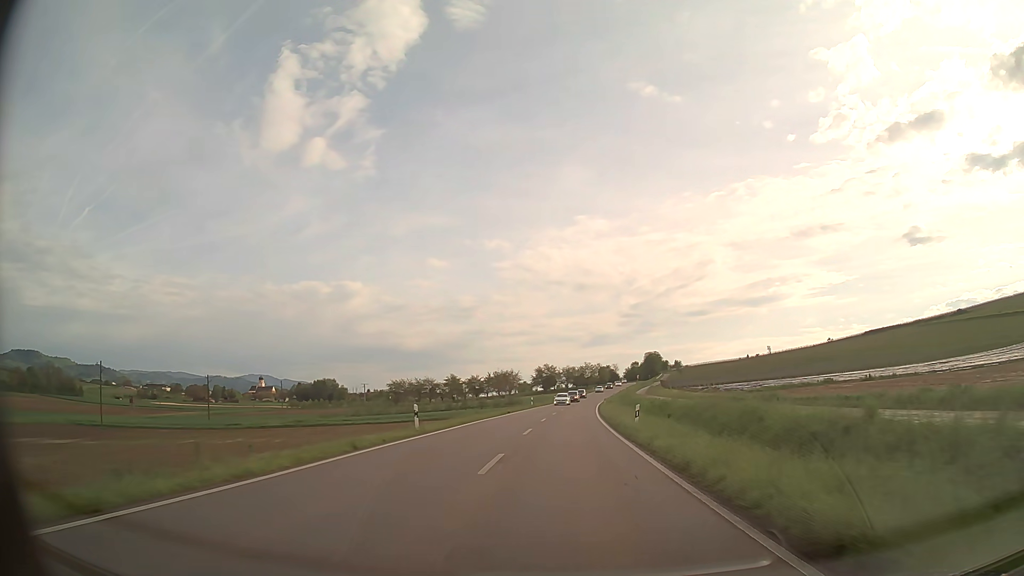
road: primary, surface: asphalt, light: Day
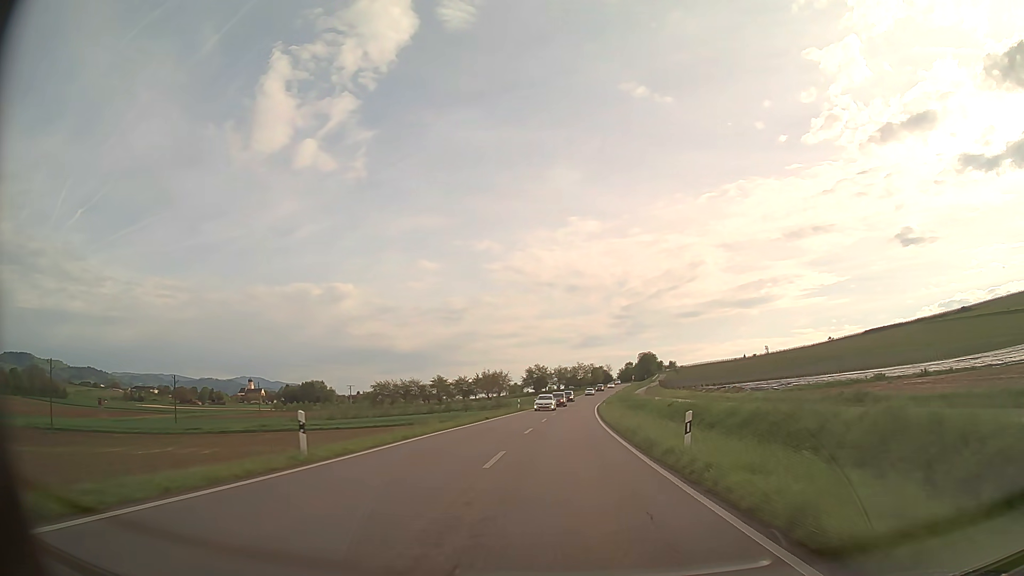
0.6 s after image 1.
(+0.1, +10.7) m; +1°
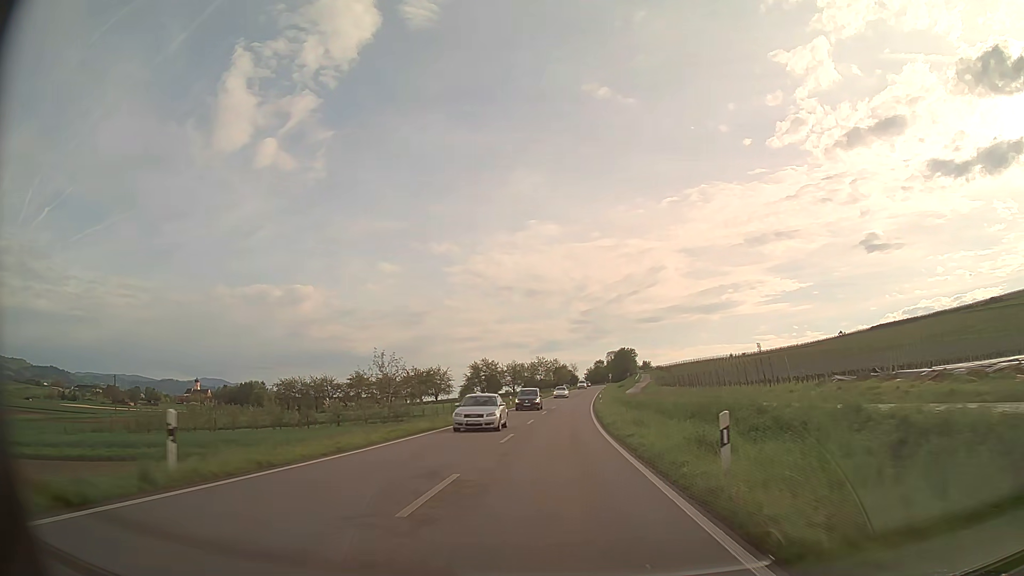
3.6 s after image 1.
(+1.6, +53.7) m; +3°
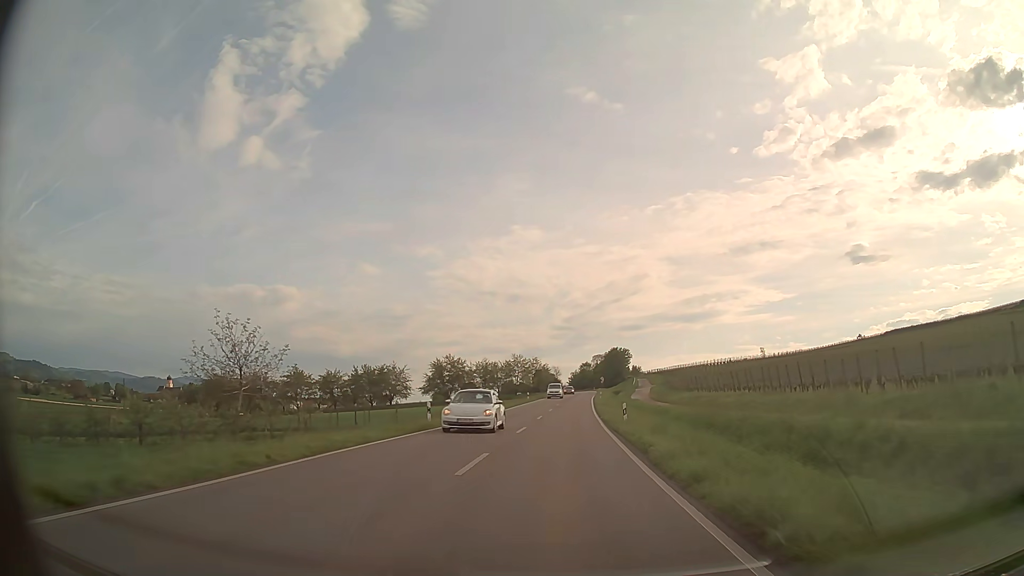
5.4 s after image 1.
(+0.4, +32.1) m; +2°
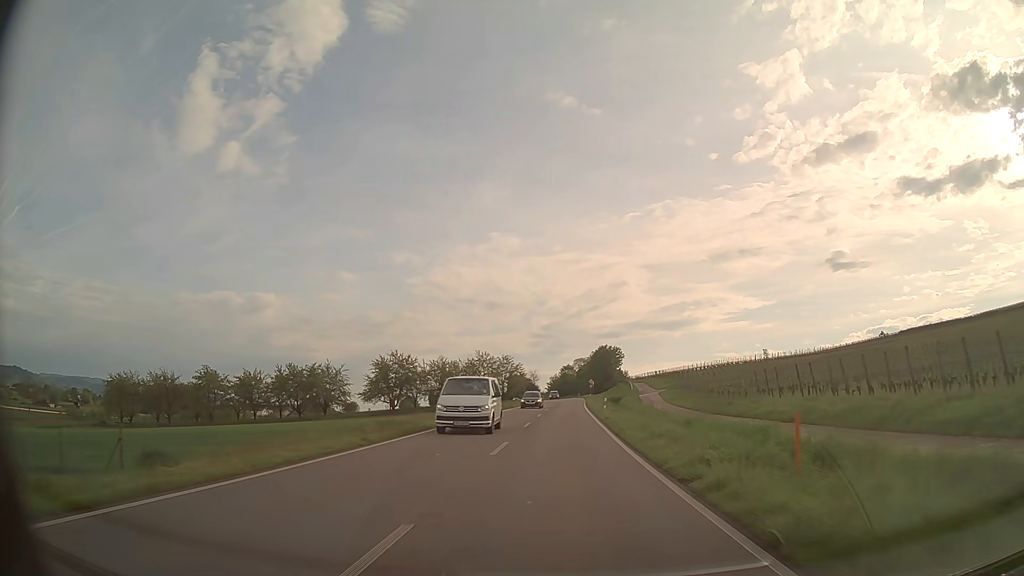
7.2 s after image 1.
(+0.5, +32.0) m; +2°
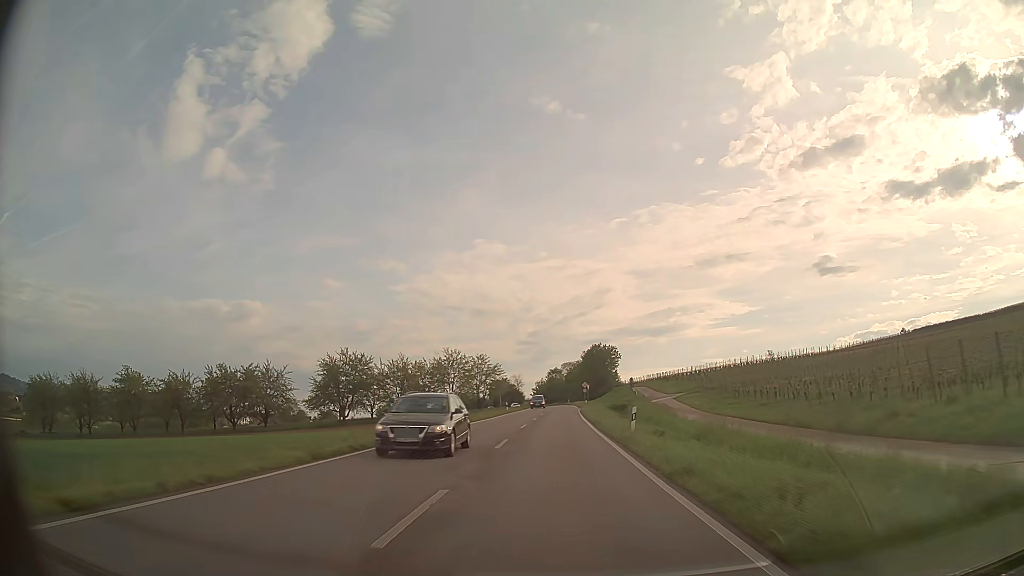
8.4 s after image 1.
(+0.2, +21.2) m; +1°
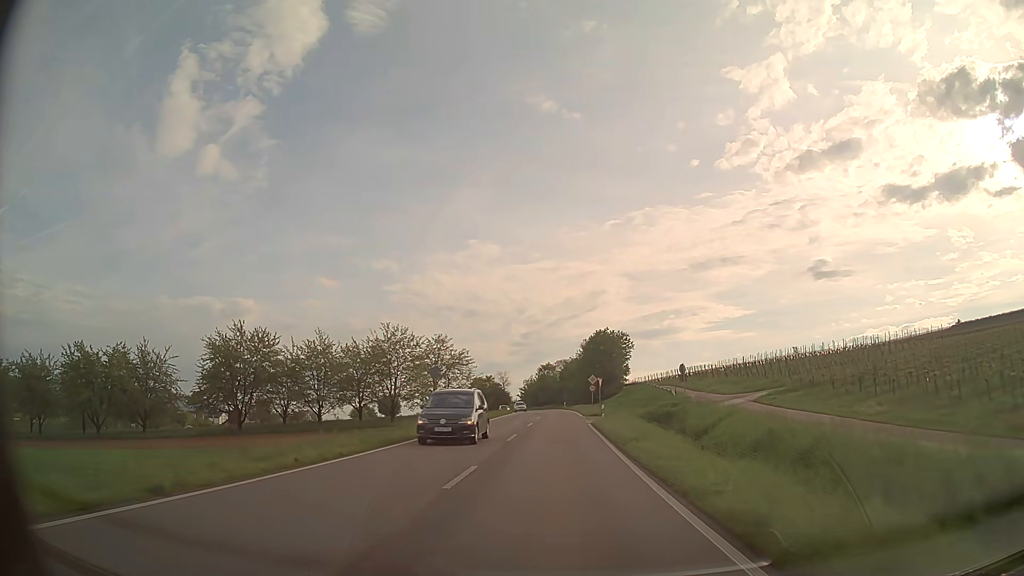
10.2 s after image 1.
(+0.2, +31.8) m; +1°
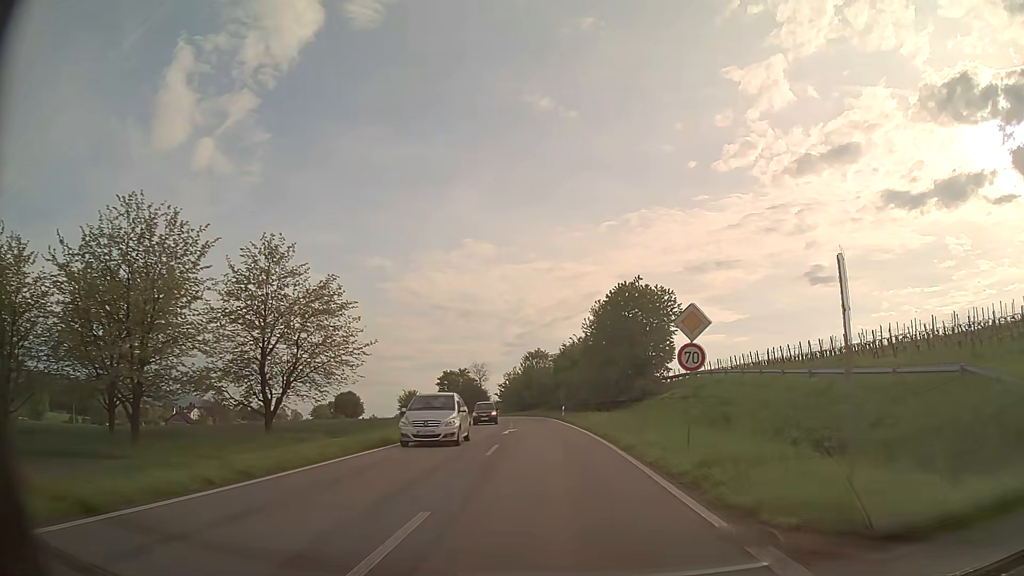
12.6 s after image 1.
(+0.3, +42.7) m; +1°
(0, +10) (0, +20) (0, +30) (-1, +40) (-1, +50) (-2, +60) (-4, +70) (-6, +80) (-8, +89) (-10, +99) m
